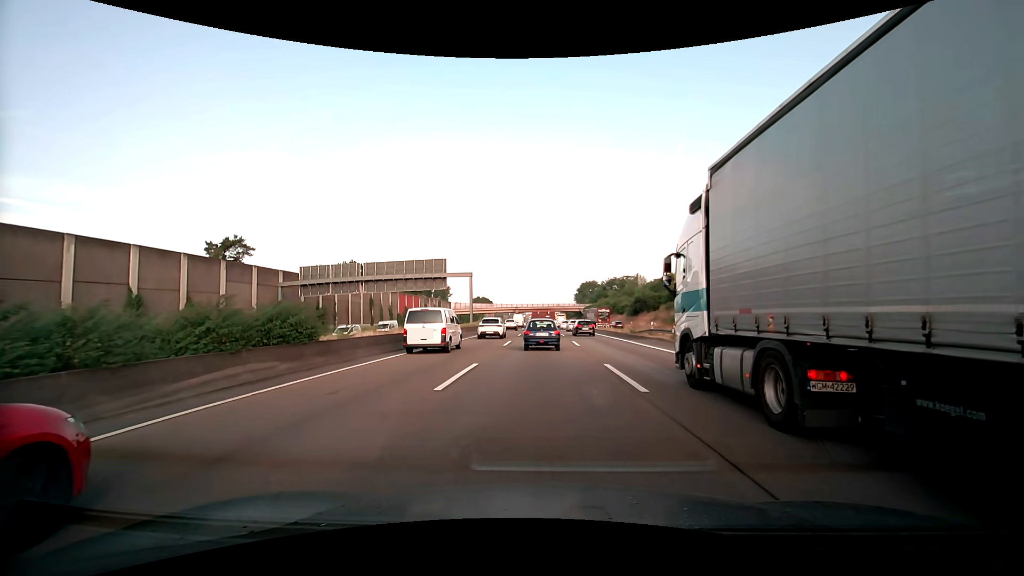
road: motorway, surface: asphalt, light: Day
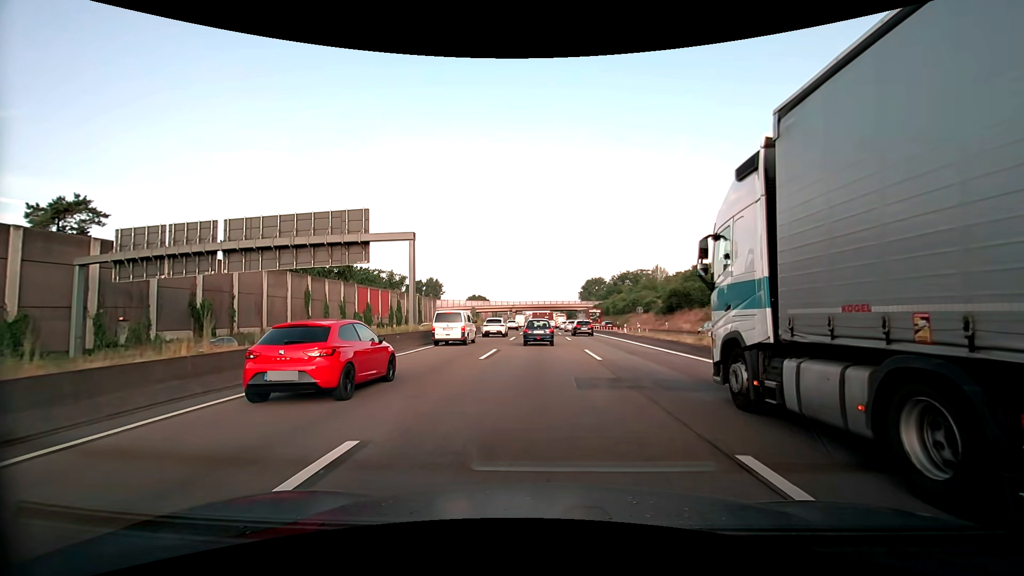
(+0.1, +28.2) m; 0°
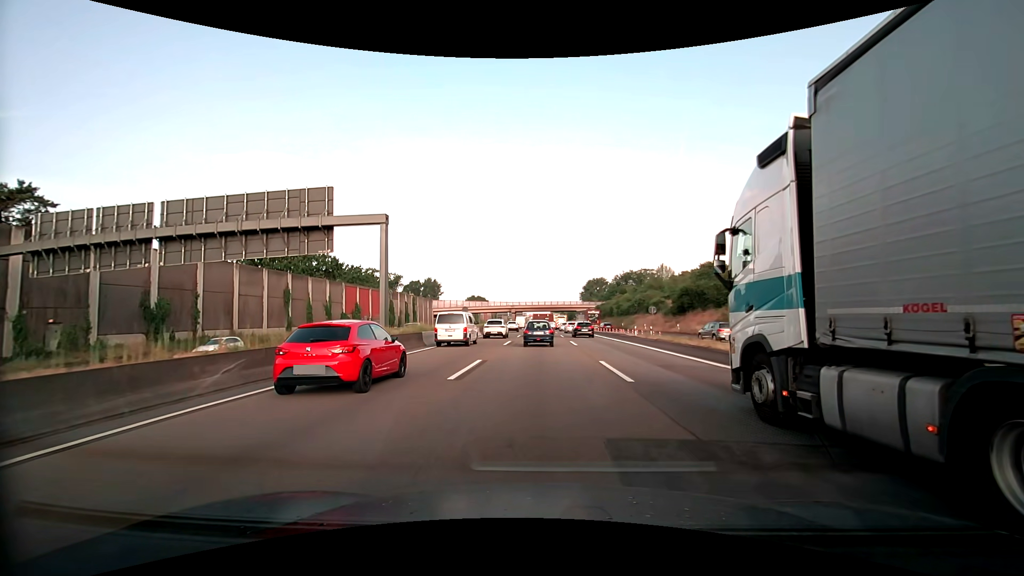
(0.0, +6.0) m; 0°
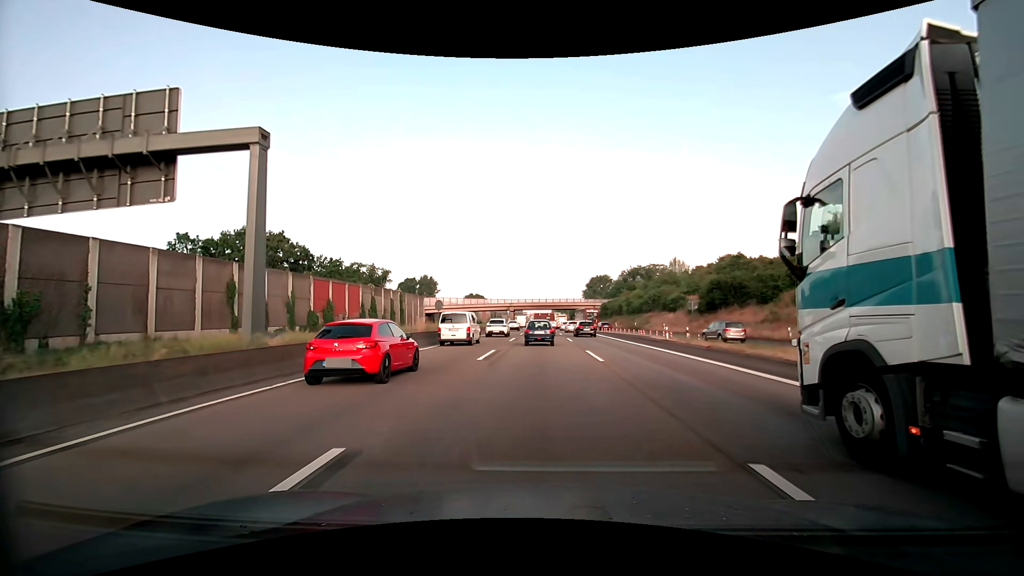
(0.0, +12.4) m; 0°
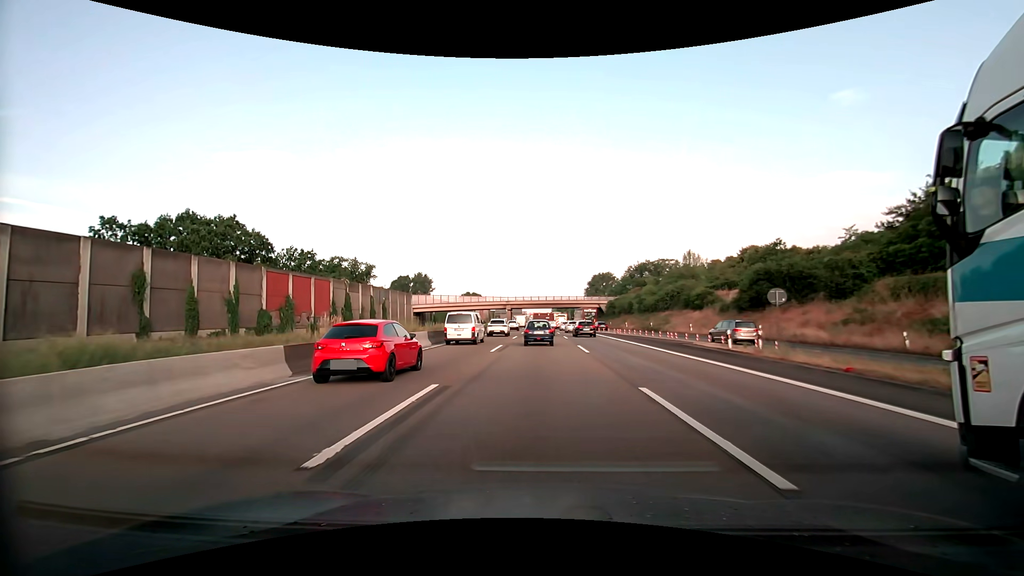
(0.0, +12.7) m; 0°
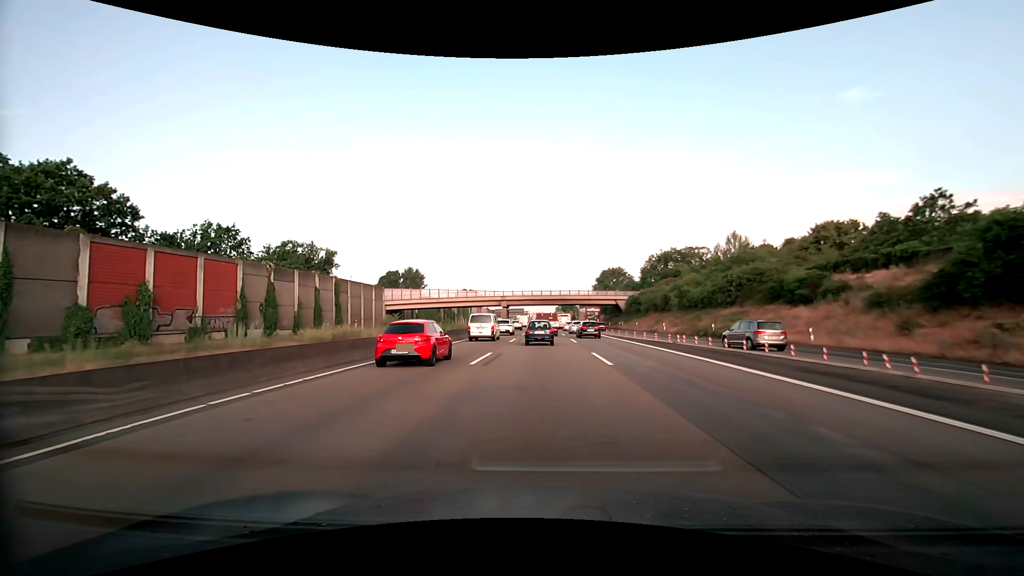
(0.0, +25.0) m; 0°
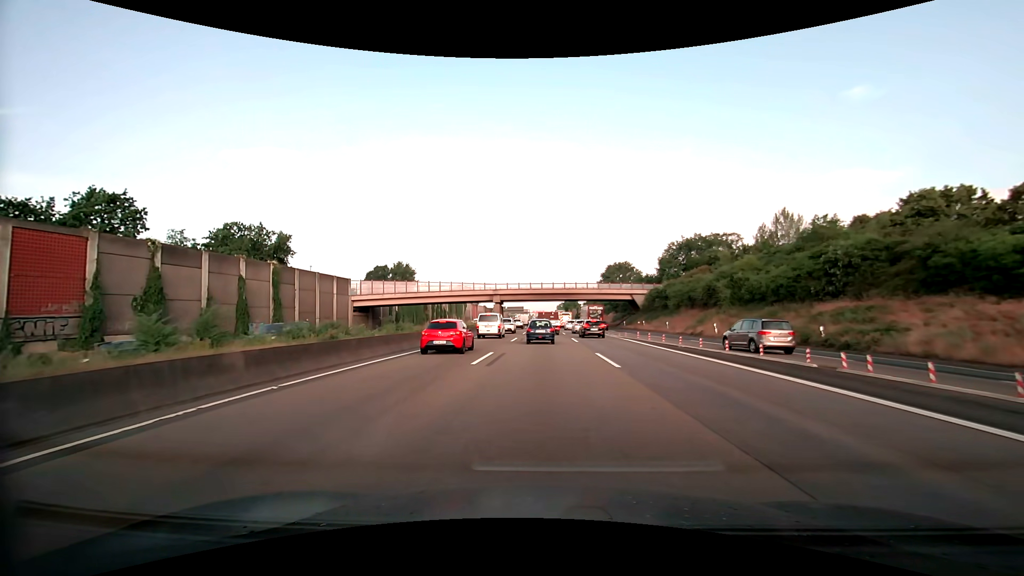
(0.0, +18.3) m; 0°
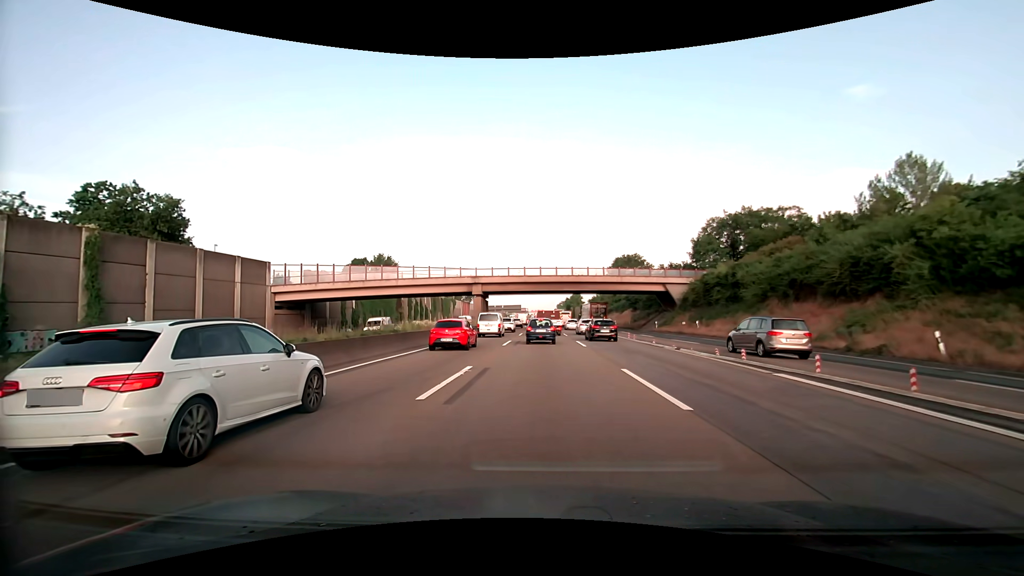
(0.0, +24.9) m; 0°
(0, +10) (0, +20) (0, +30) (0, +40) (0, +50) (0, +60) (0, +70) (0, +80) (0, +90) (0, +100) m
